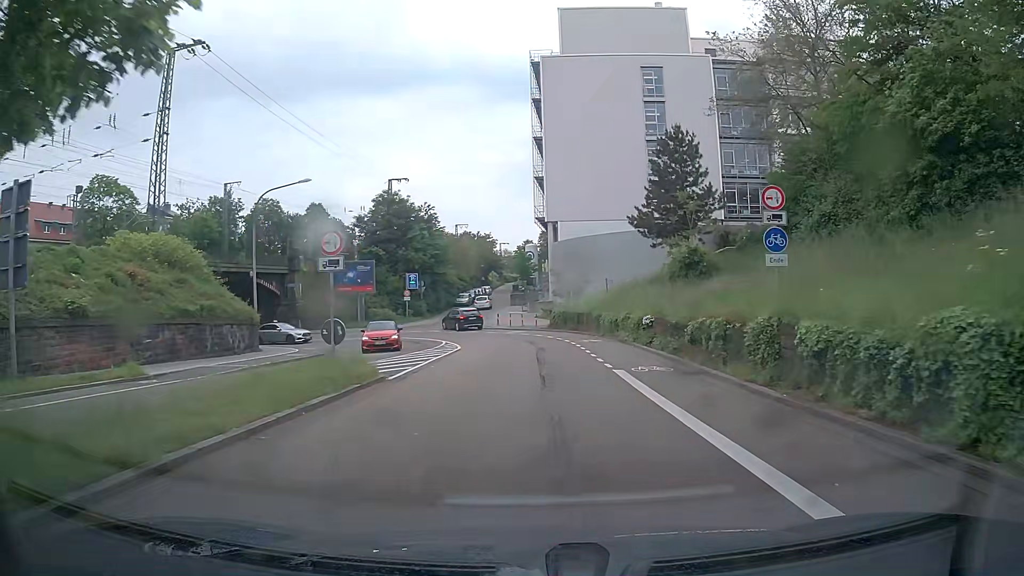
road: secondary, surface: asphalt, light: Day
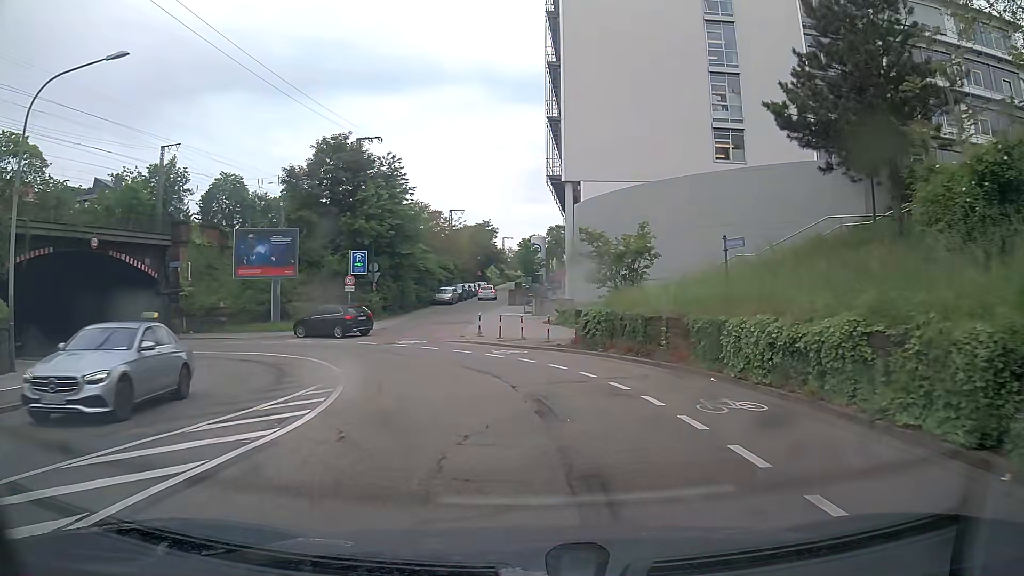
(-0.2, +21.3) m; -1°
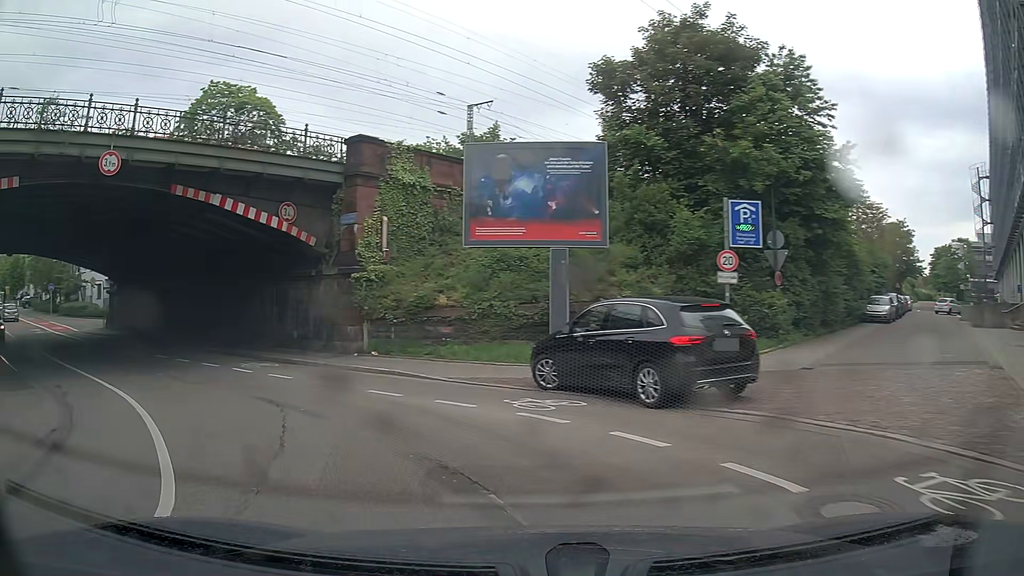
(-3.9, +20.9) m; -33°
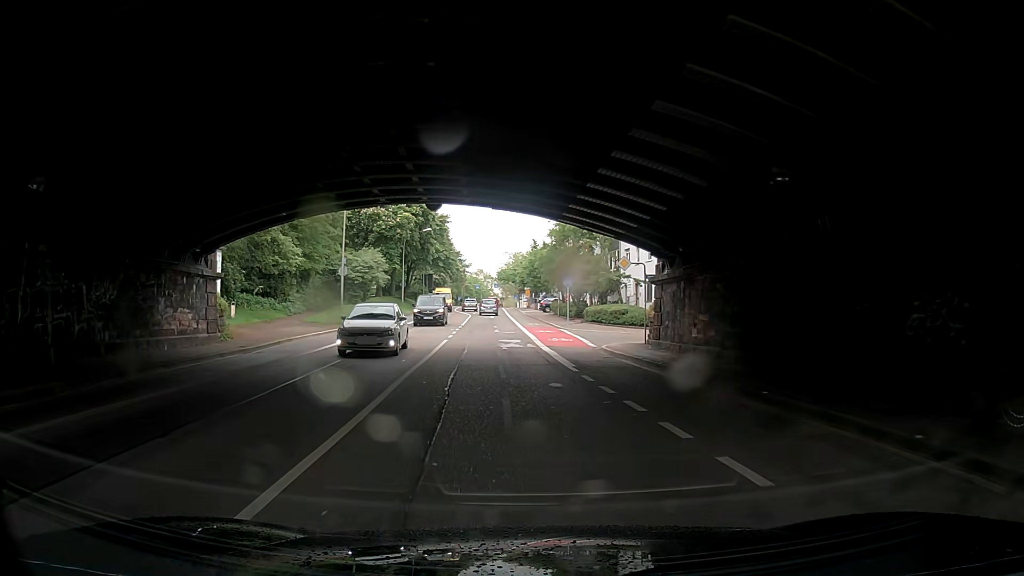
(-9.8, +16.5) m; -48°
